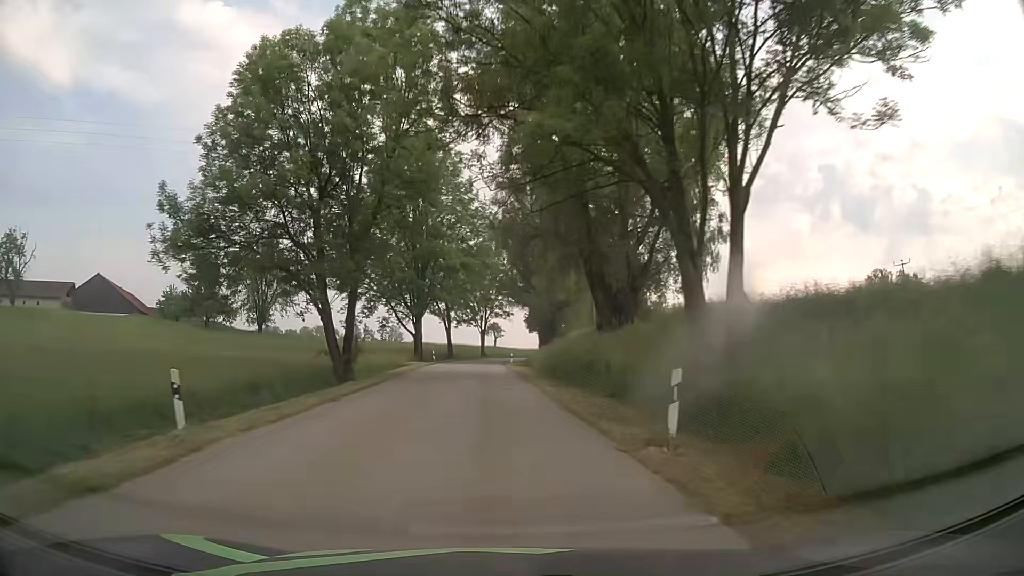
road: tertiary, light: Day
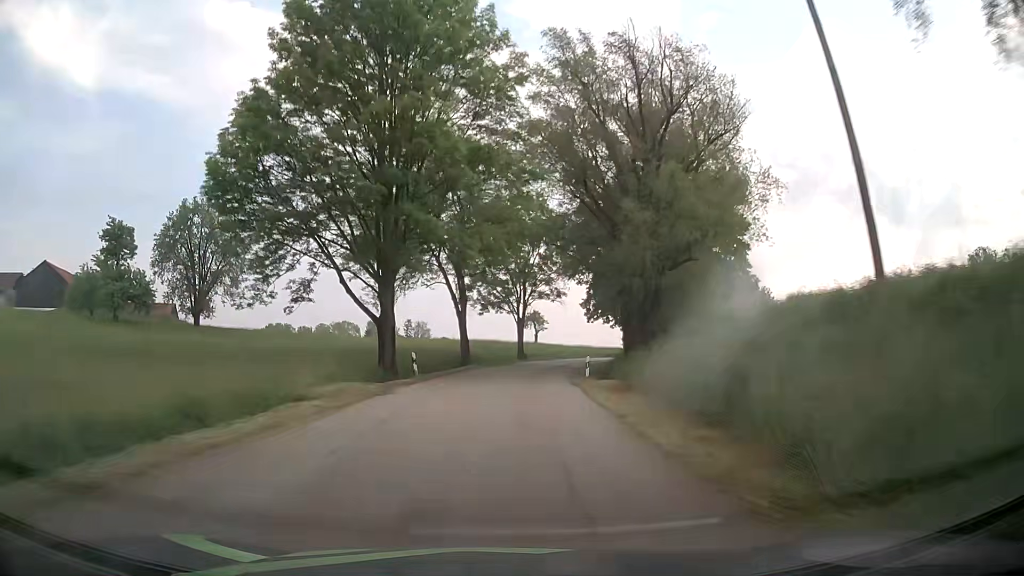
(-1.6, +33.0) m; -4°
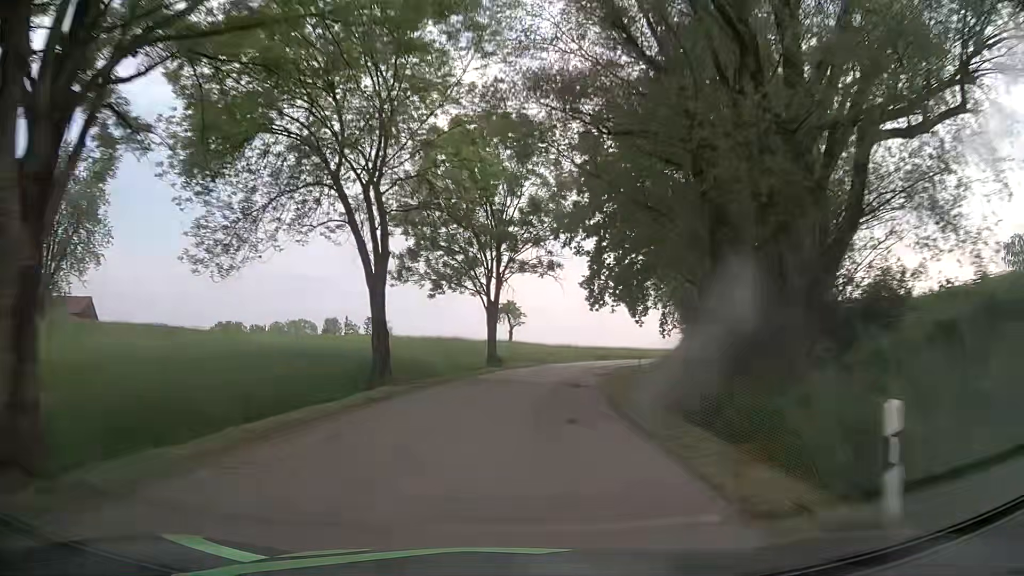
(+0.4, +22.9) m; +3°
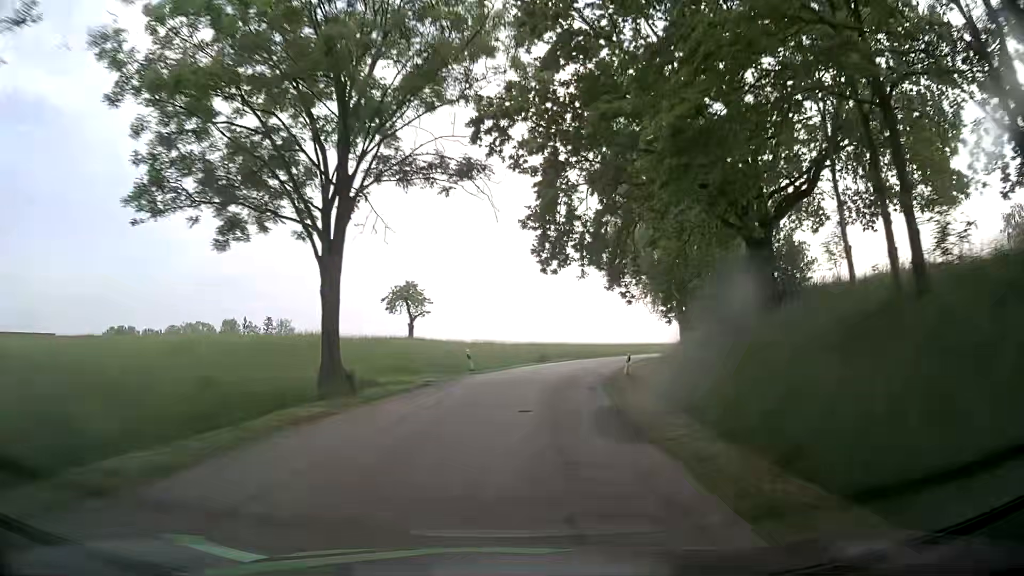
(+1.2, +23.4) m; +7°
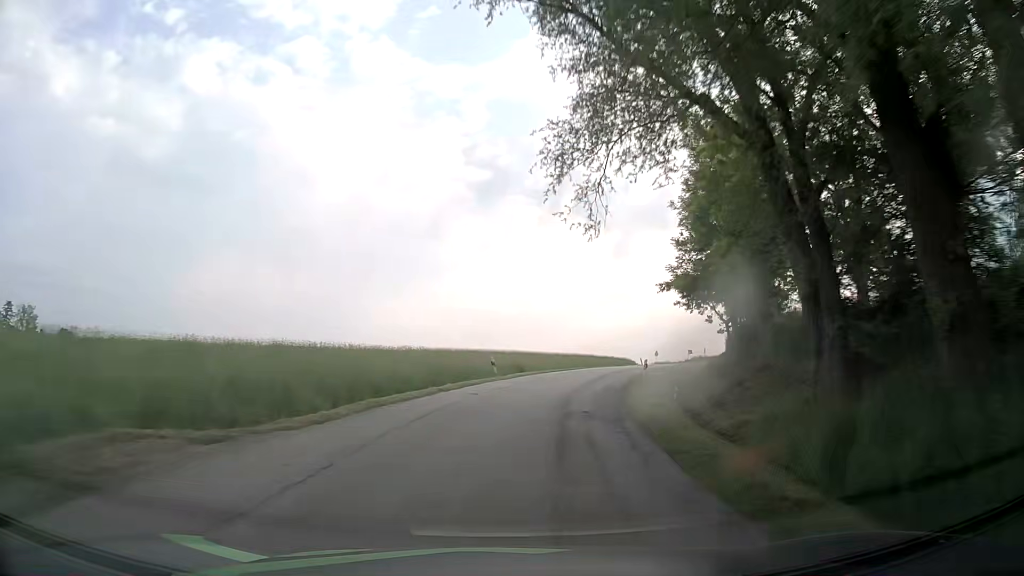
(+5.9, +46.6) m; +16°
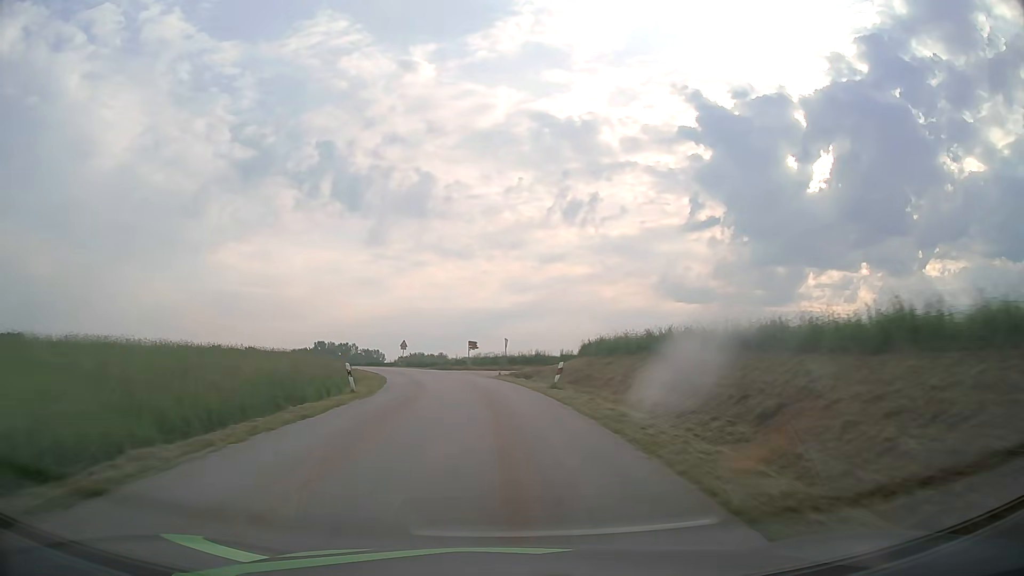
(+13.4, +56.2) m; +23°
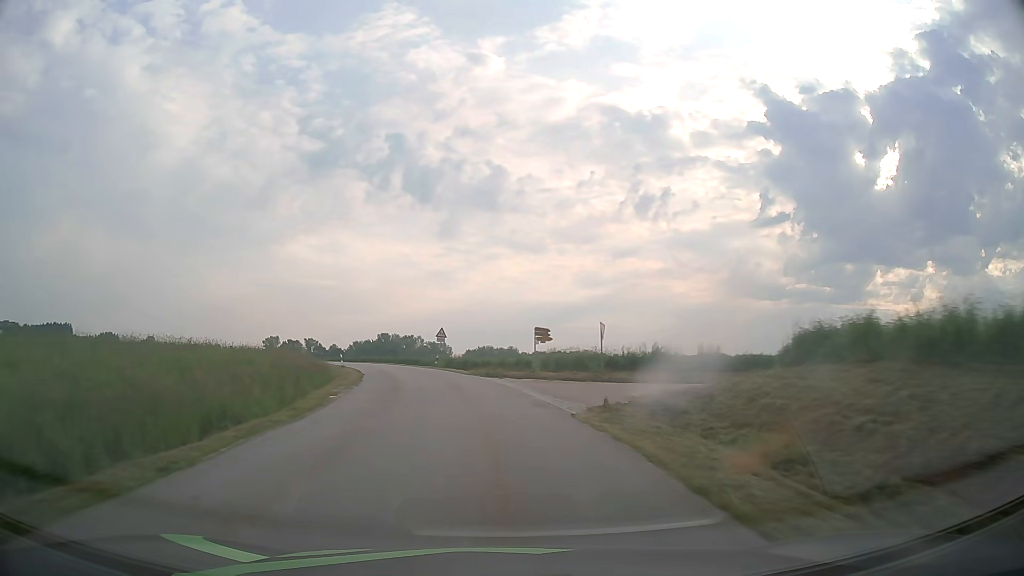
(-0.8, +23.8) m; -5°
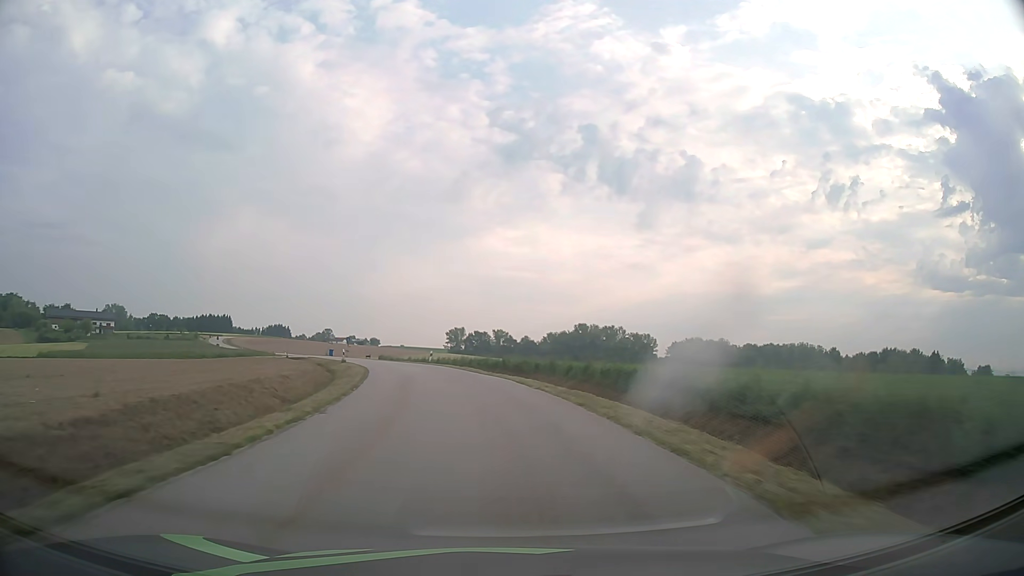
(-7.6, +47.9) m; -17°
(0, +10) (-1, +20) (-3, +30) (-5, +40) (-8, +49) (-11, +59) (-14, +68) (-19, +77) (-23, +86) (-28, +95) m
